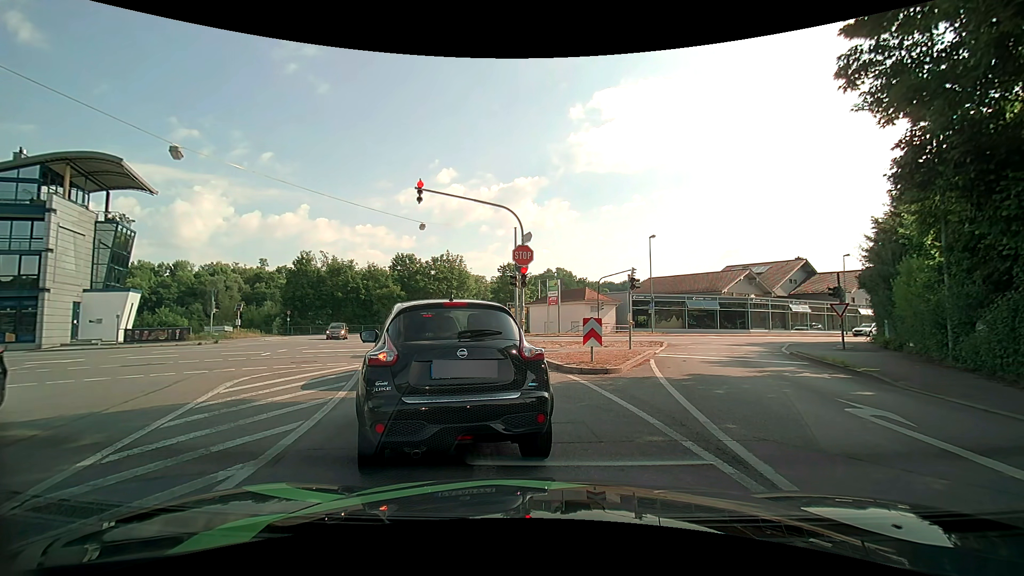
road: tertiary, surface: asphalt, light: Day
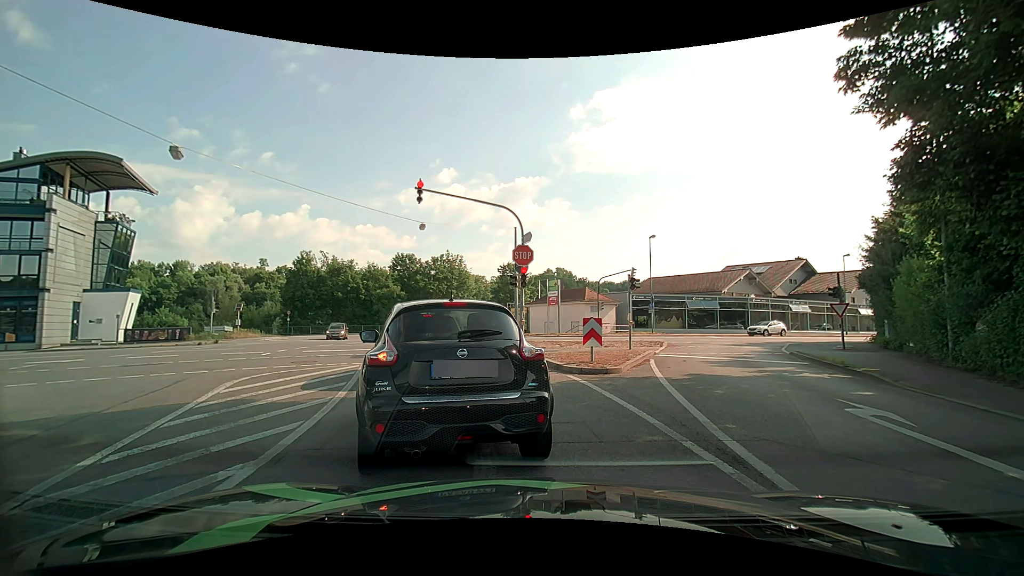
(0.0, 0.0) m; 0°
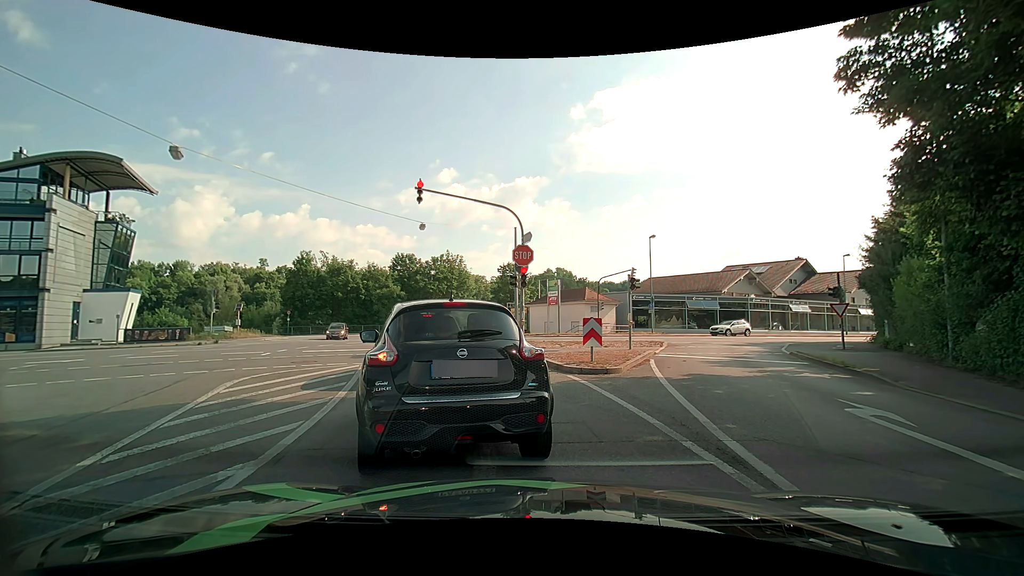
(0.0, 0.0) m; 0°
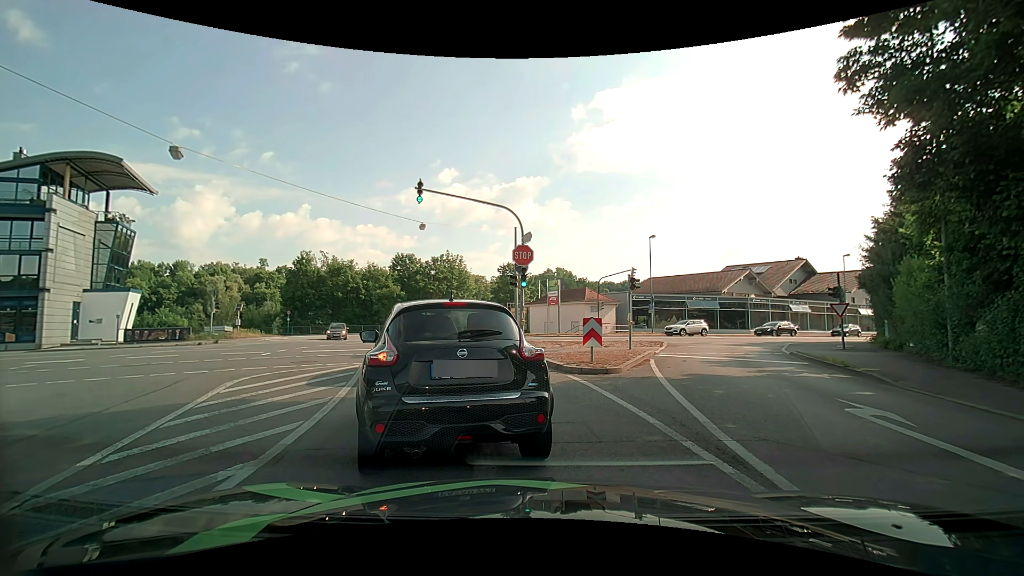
(0.0, 0.0) m; 0°
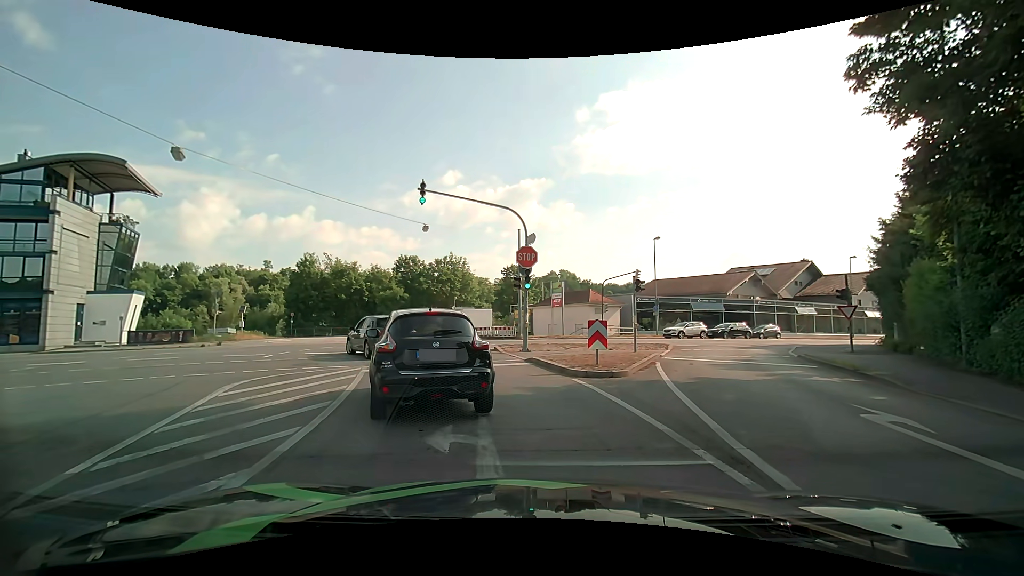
(0.0, +0.2) m; 0°
